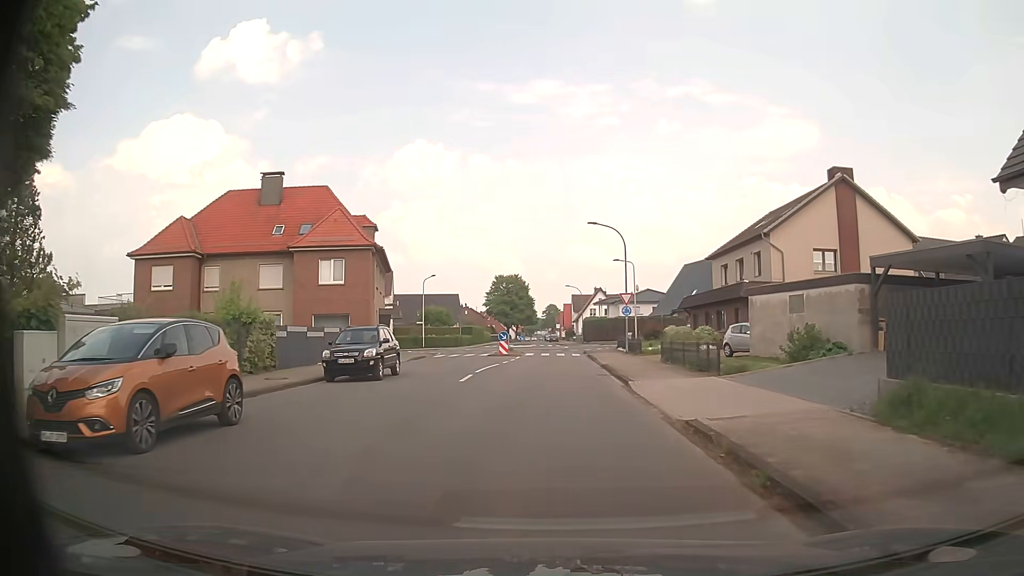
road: tertiary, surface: asphalt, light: Day
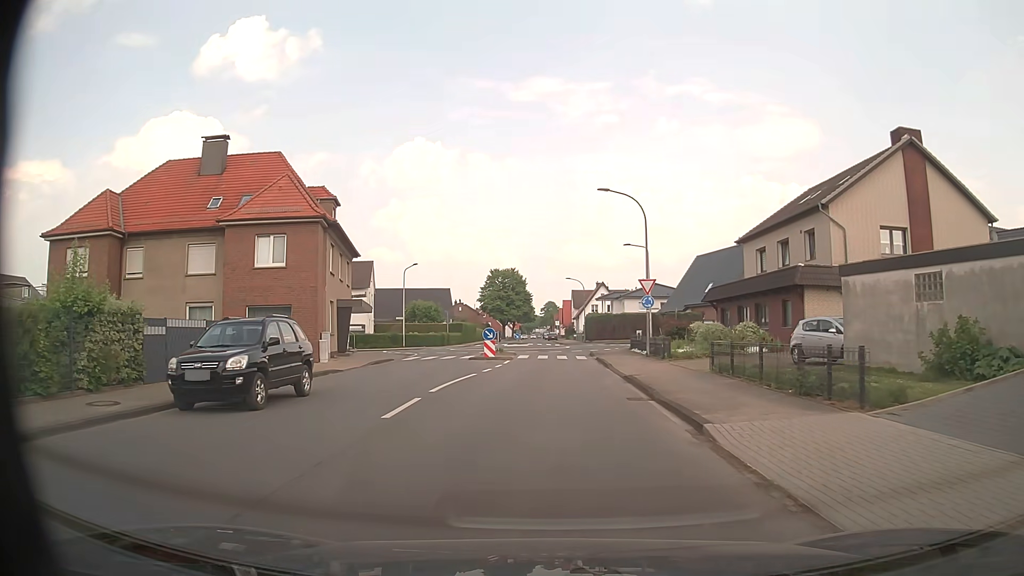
(0.0, +8.9) m; +1°
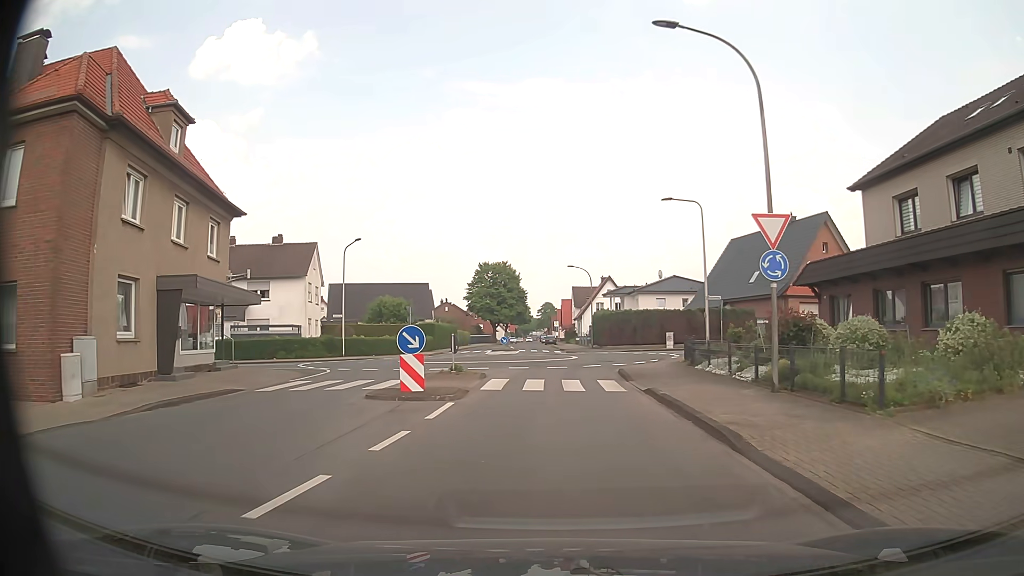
(-0.2, +17.9) m; -1°
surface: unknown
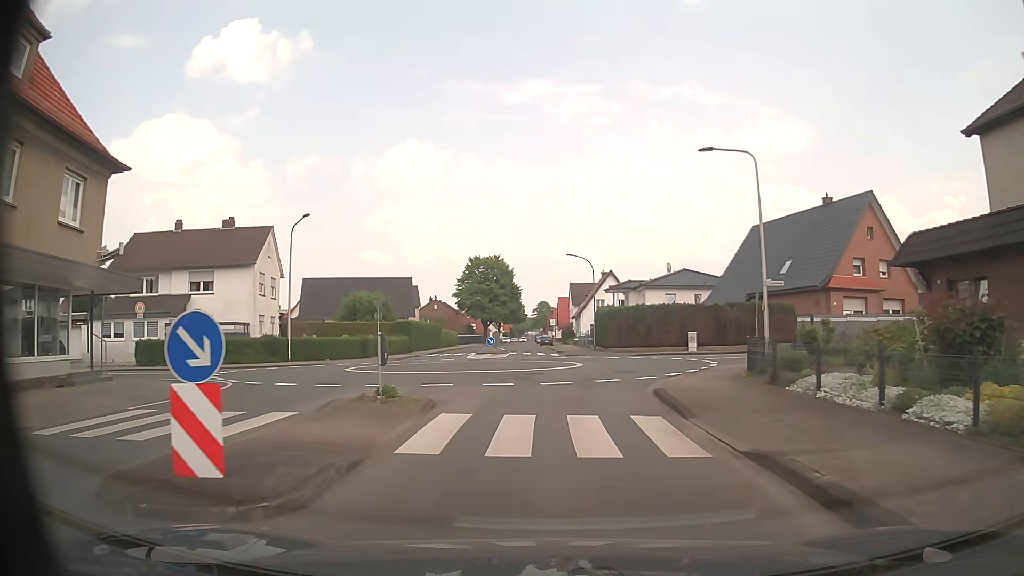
(0.0, +8.9) m; 0°
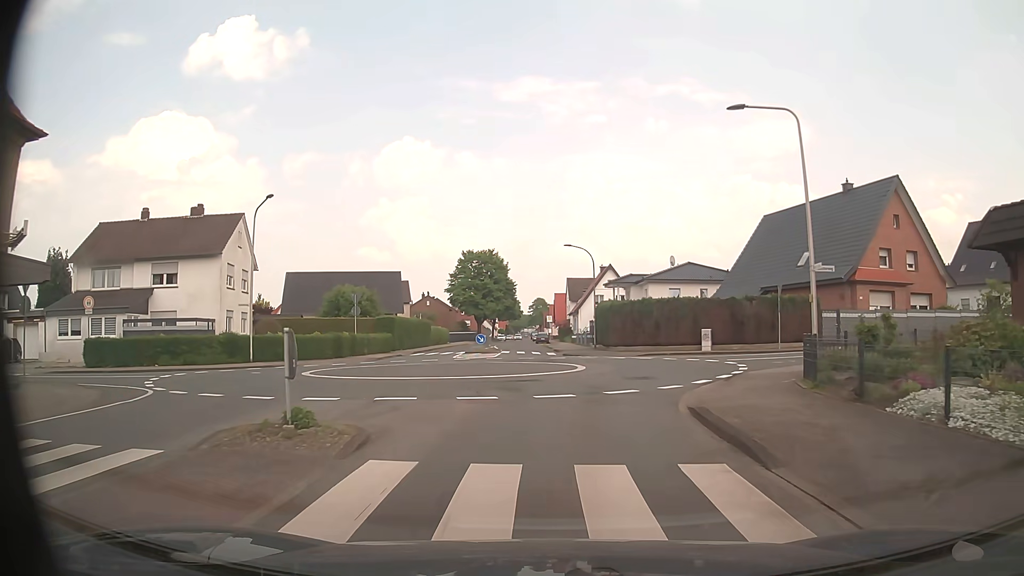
(0.0, +4.3) m; 0°
